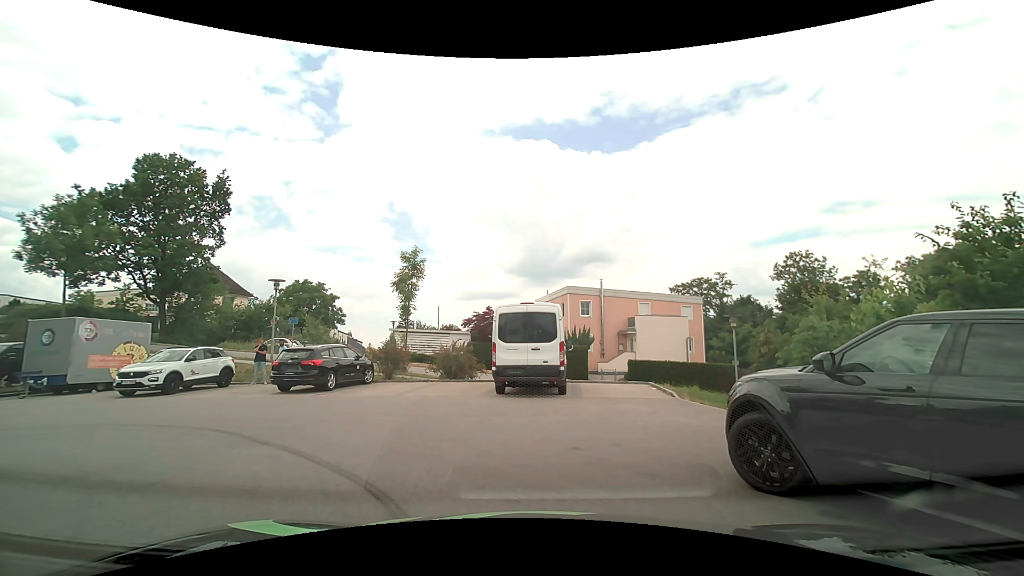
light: Day
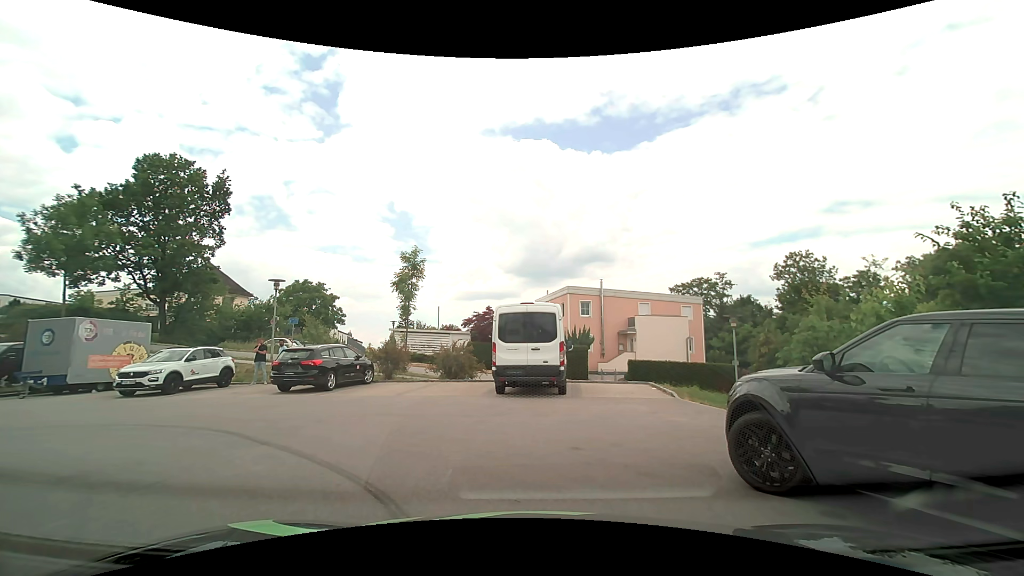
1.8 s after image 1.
(0.0, 0.0) m; 0°
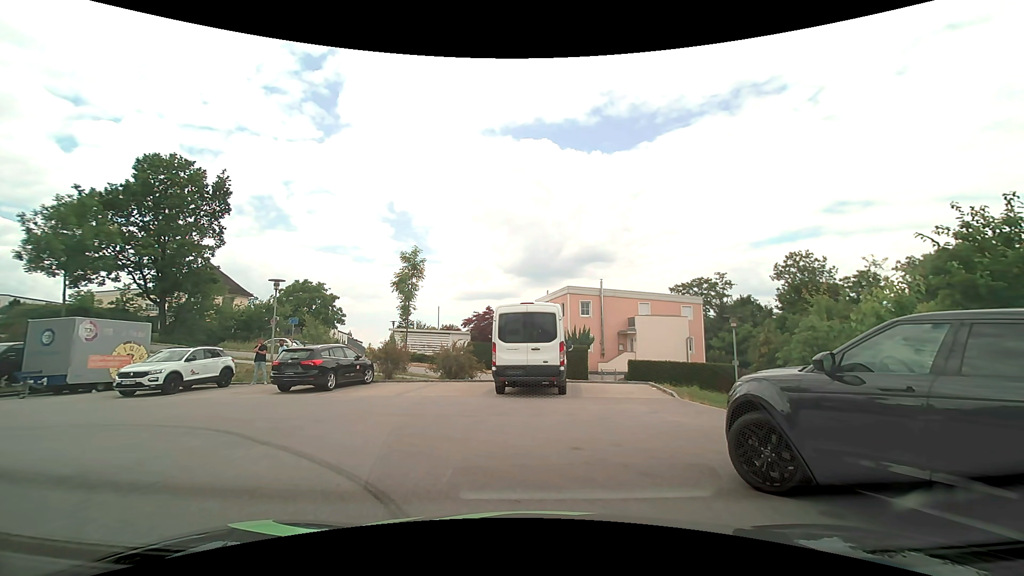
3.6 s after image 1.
(0.0, 0.0) m; 0°
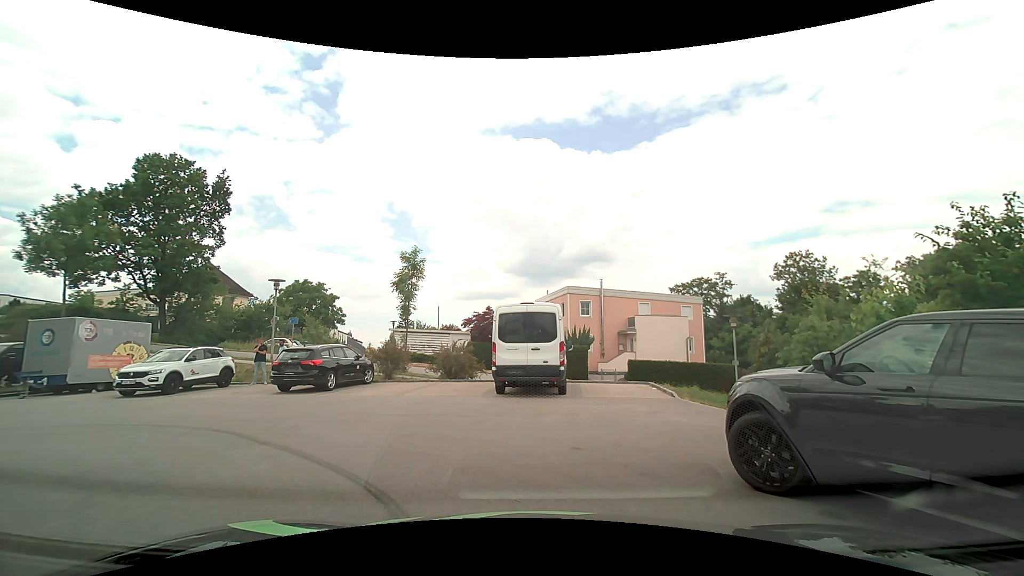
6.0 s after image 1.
(0.0, 0.0) m; 0°
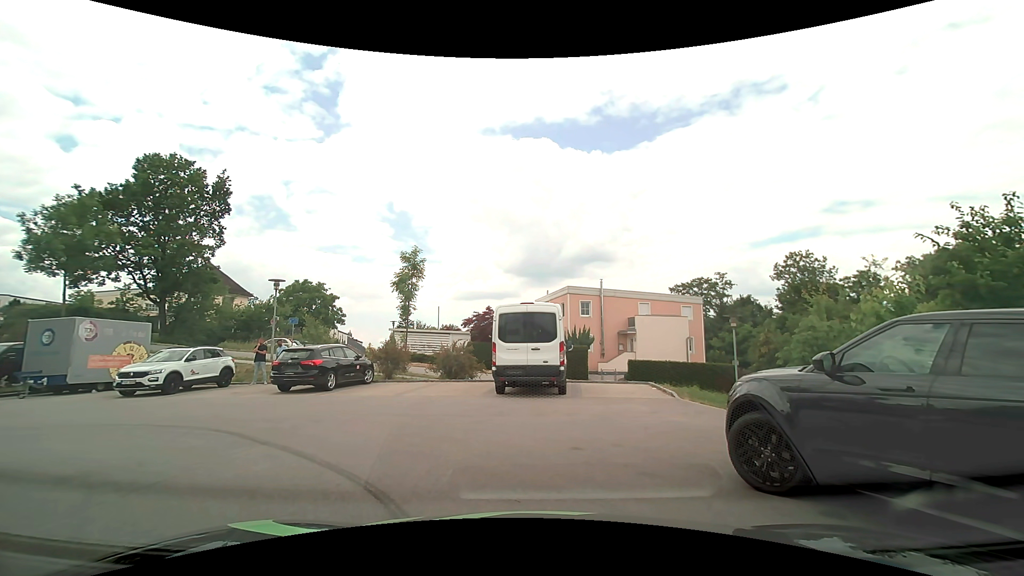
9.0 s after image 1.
(0.0, 0.0) m; 0°
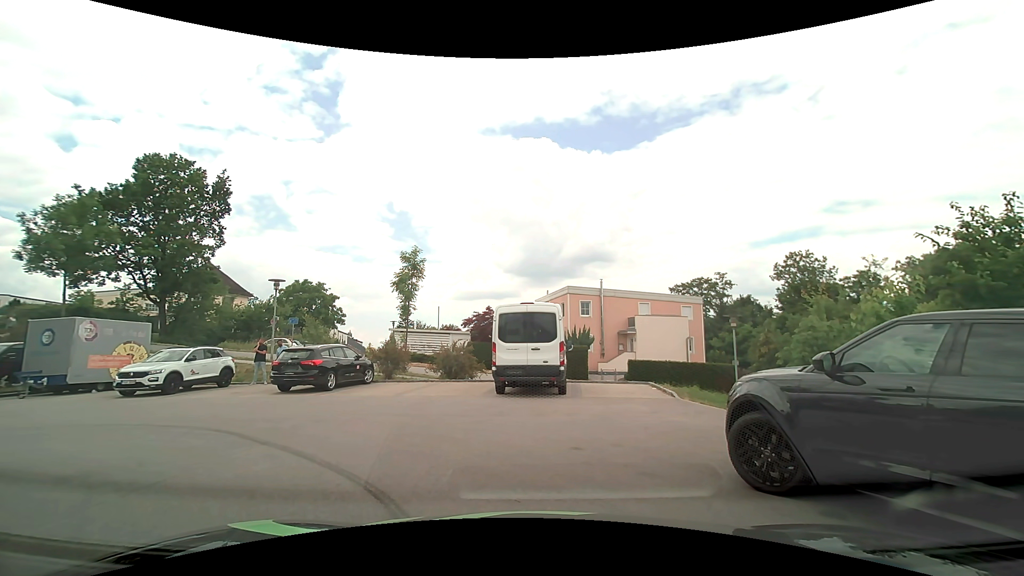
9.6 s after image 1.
(0.0, 0.0) m; 0°
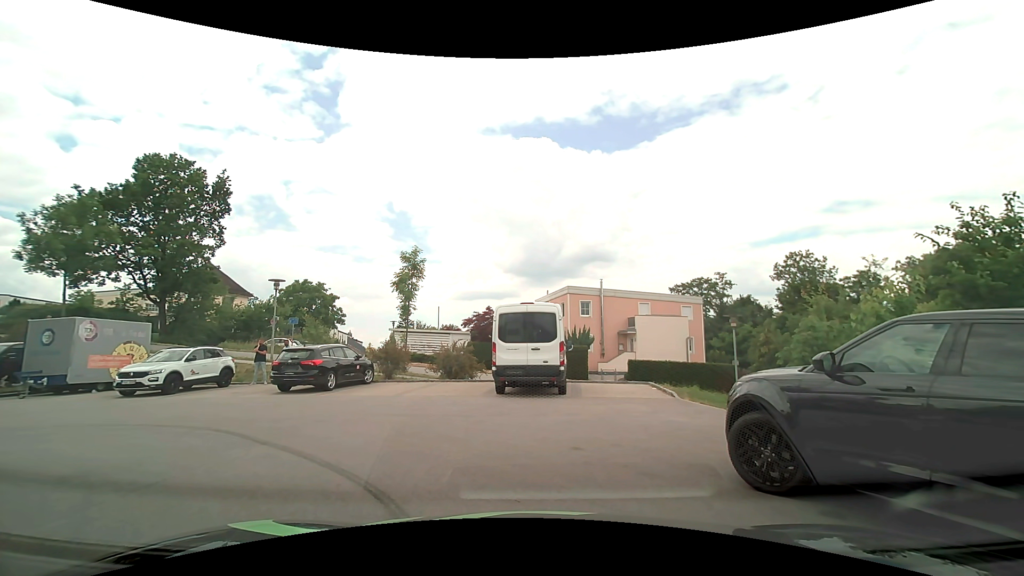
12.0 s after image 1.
(0.0, 0.0) m; 0°
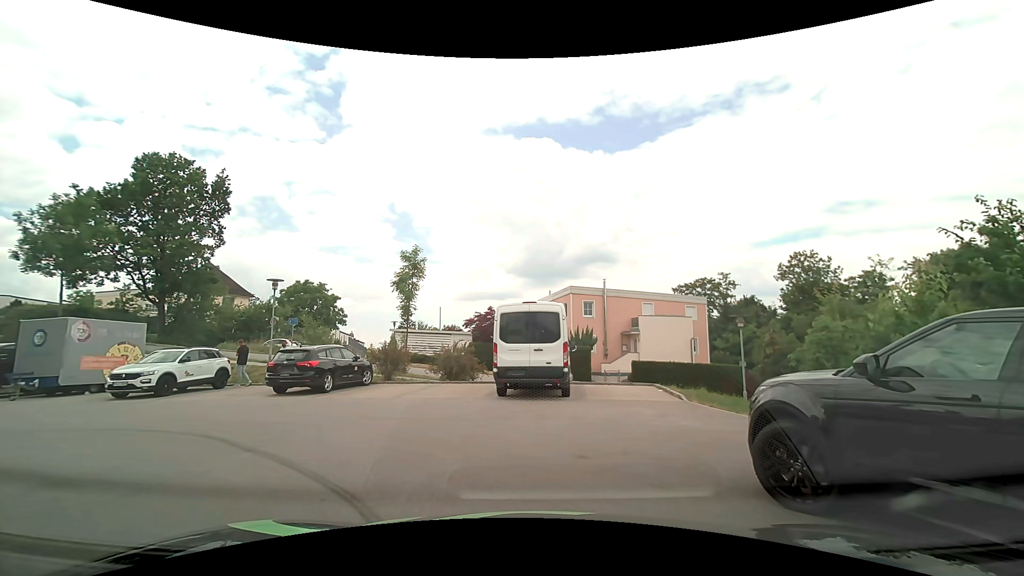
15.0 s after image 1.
(0.0, +0.4) m; 0°
